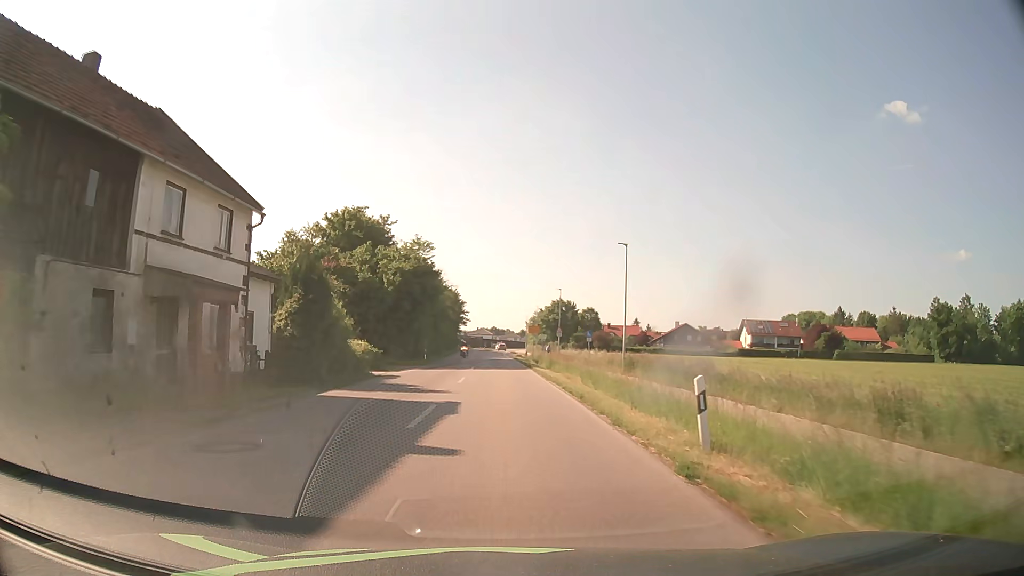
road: secondary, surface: asphalt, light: Day
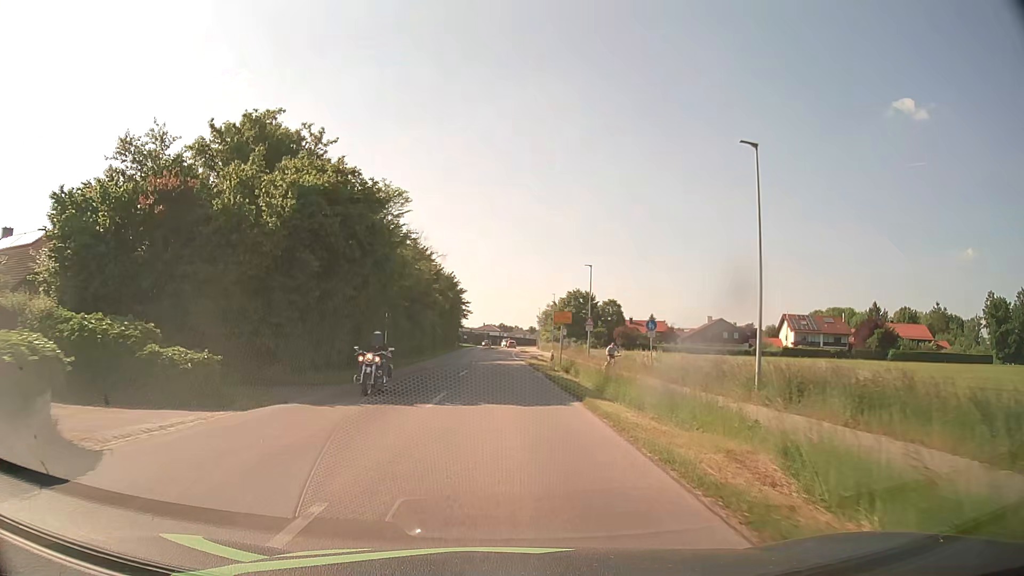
(0.0, +21.8) m; 0°
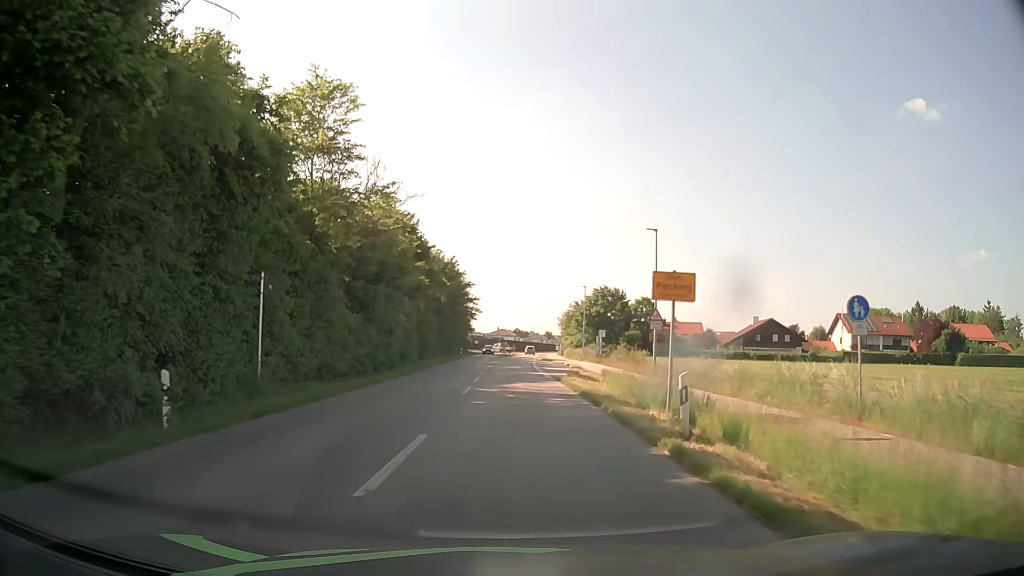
(-0.3, +20.1) m; -1°
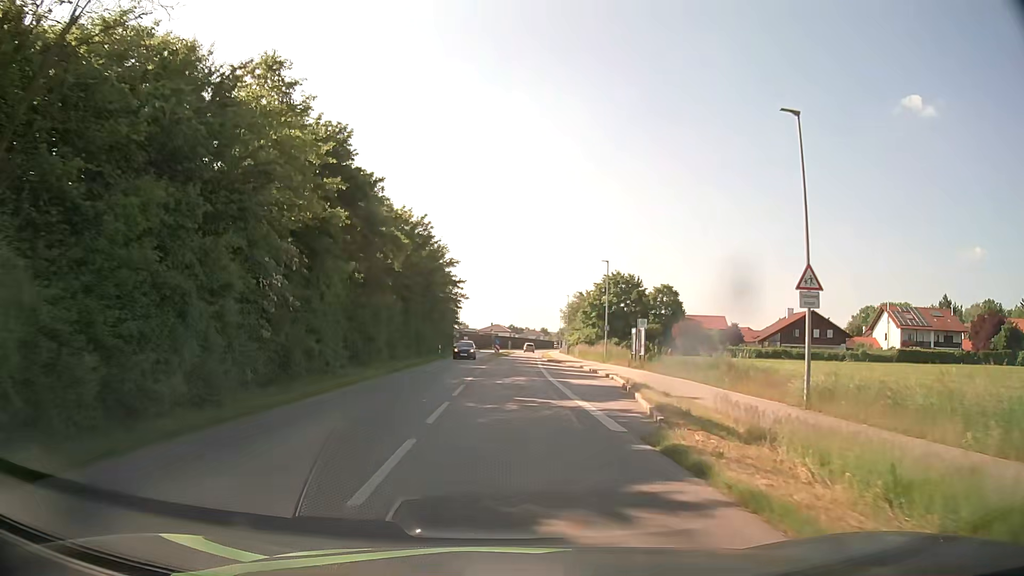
(+0.1, +19.8) m; +1°
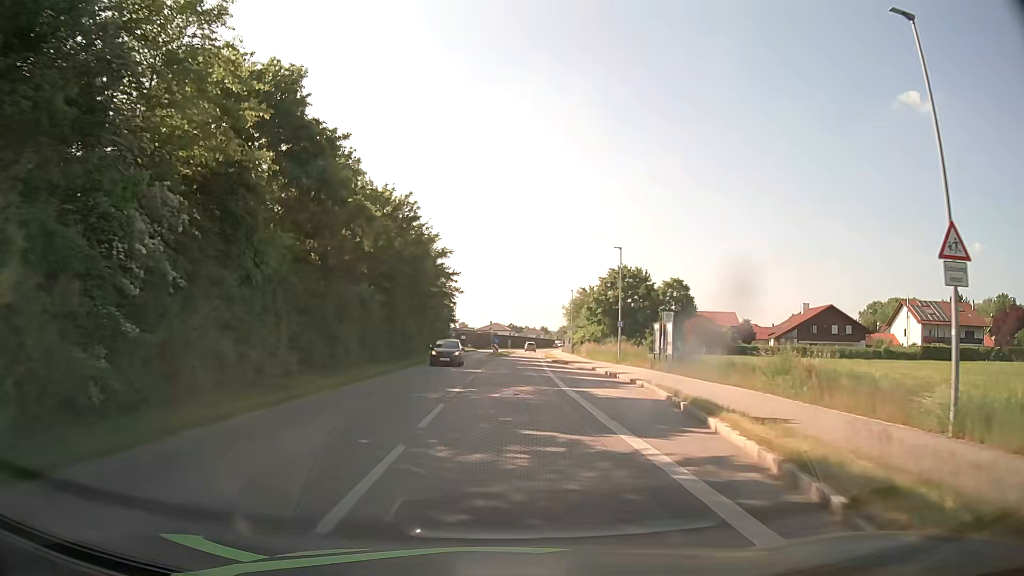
(0.0, +6.7) m; 0°
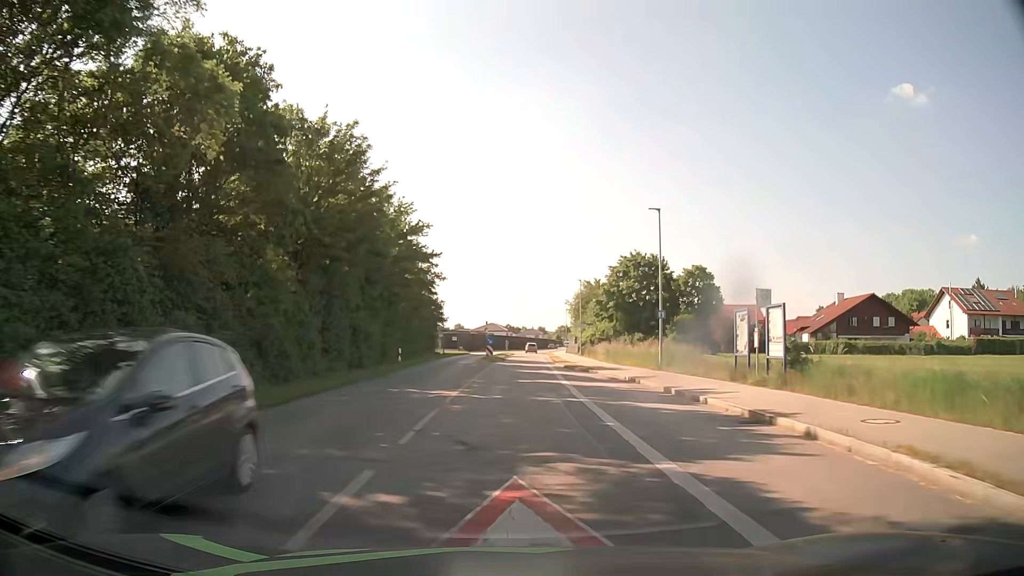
(0.0, +13.6) m; 0°
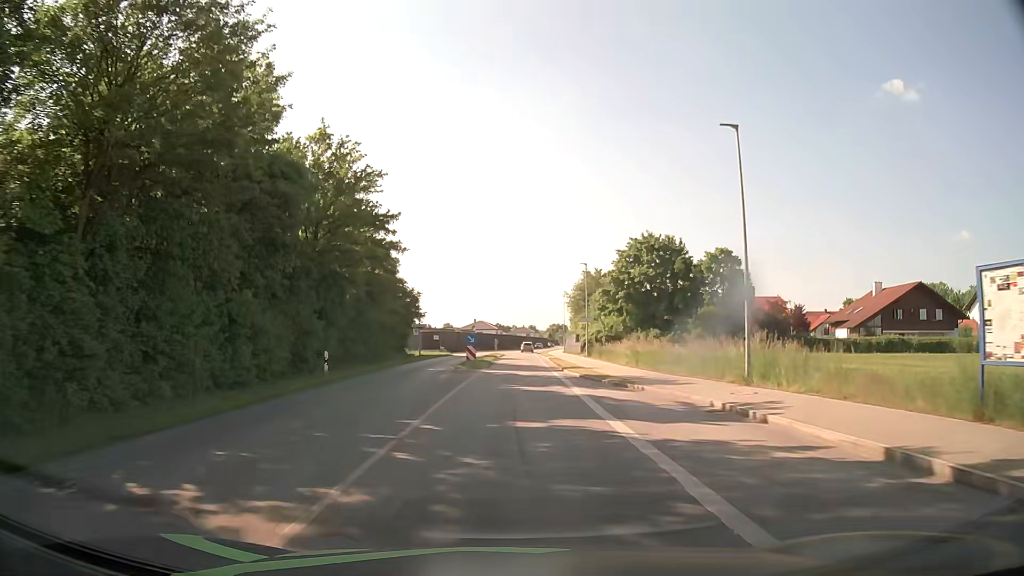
(+0.1, +13.7) m; +1°
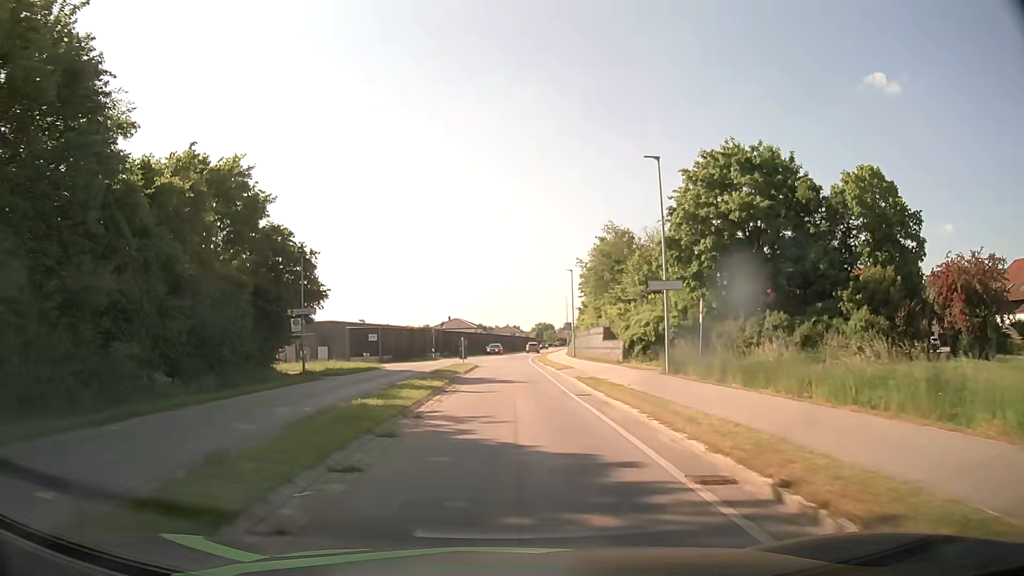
(+0.5, +34.1) m; +1°
(0, +10) (0, +20) (0, +30) (0, +40) (0, +50) (0, +60) (+1, +70) (+2, +80) (+2, +90) (+4, +100) m
